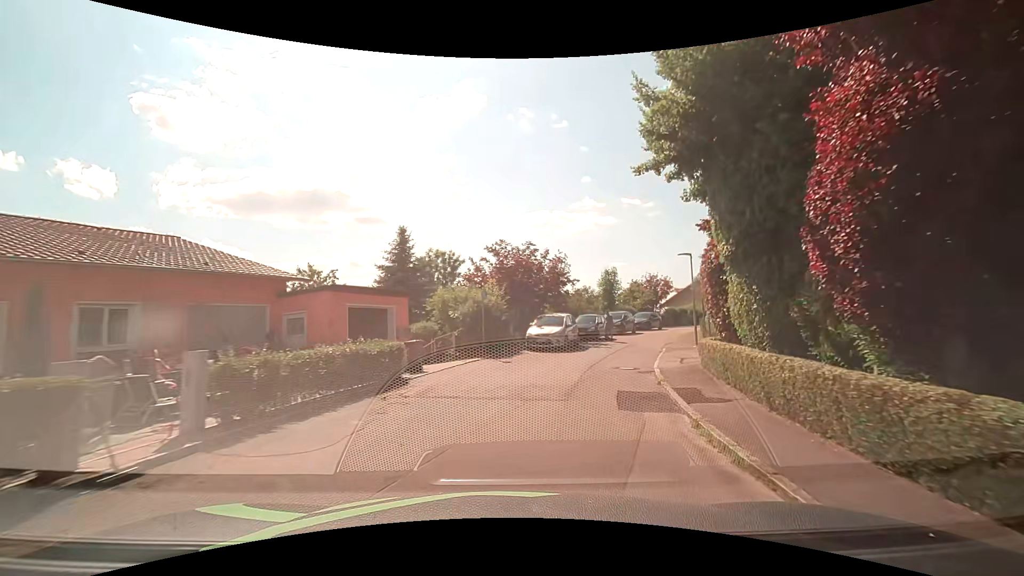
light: Day
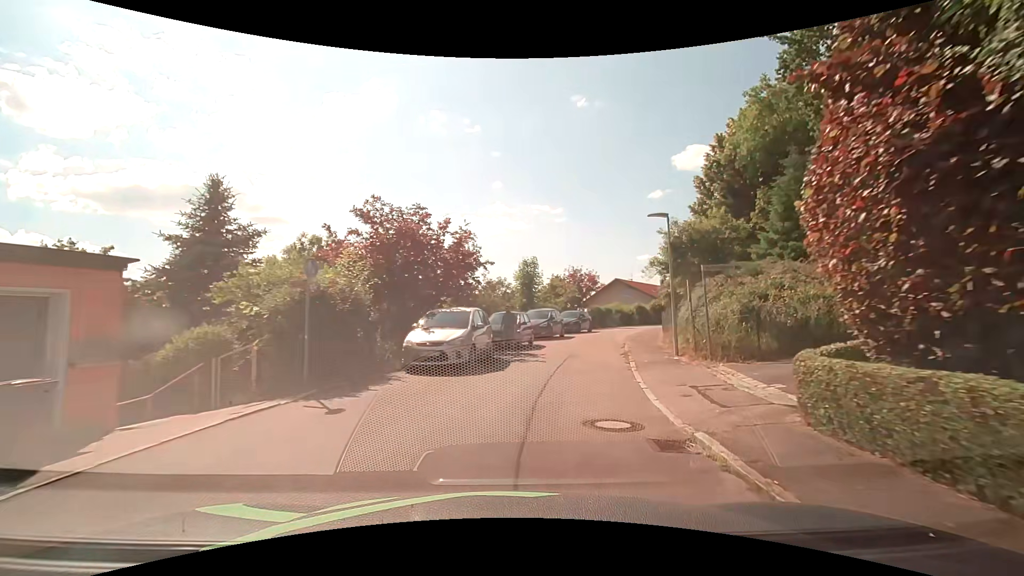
(+1.0, +9.2) m; +11°
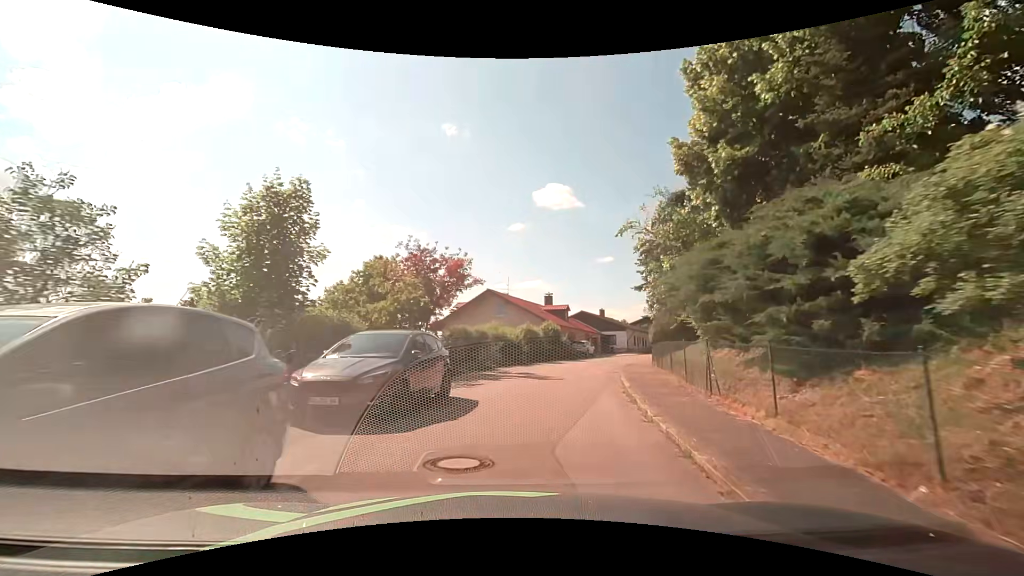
(+3.5, +23.6) m; +16°
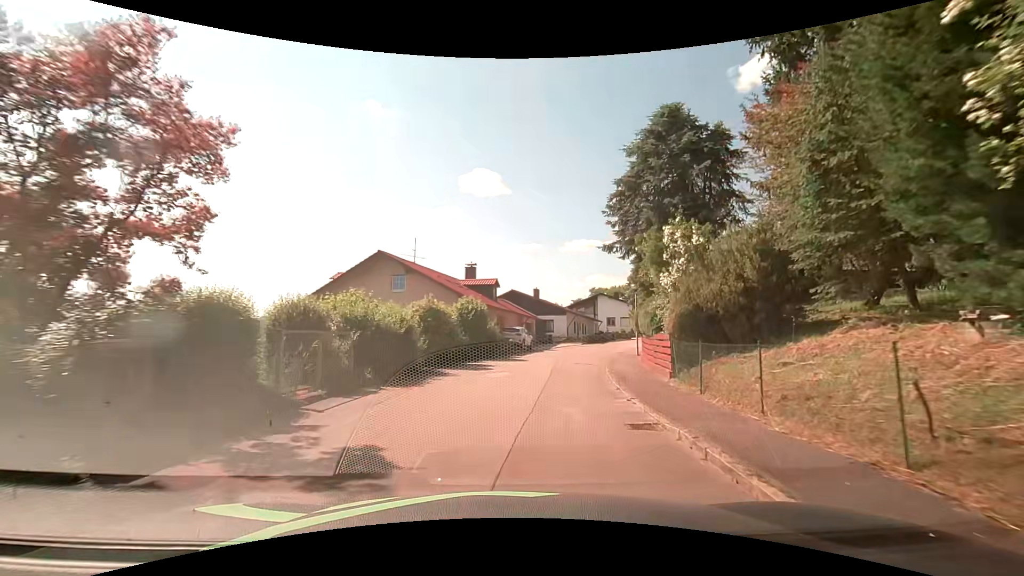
(+1.3, +14.8) m; +9°
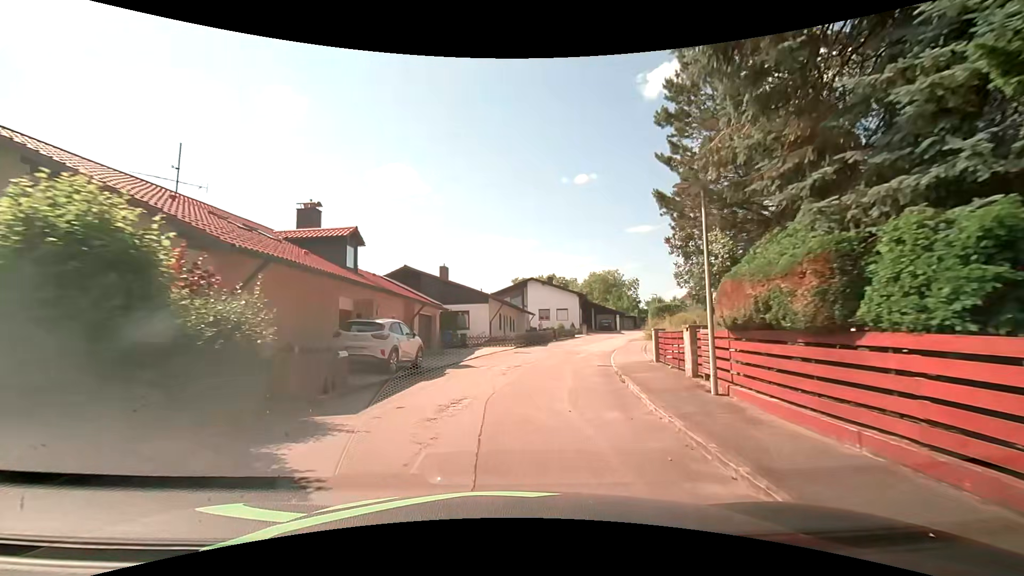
(+1.7, +19.4) m; +10°
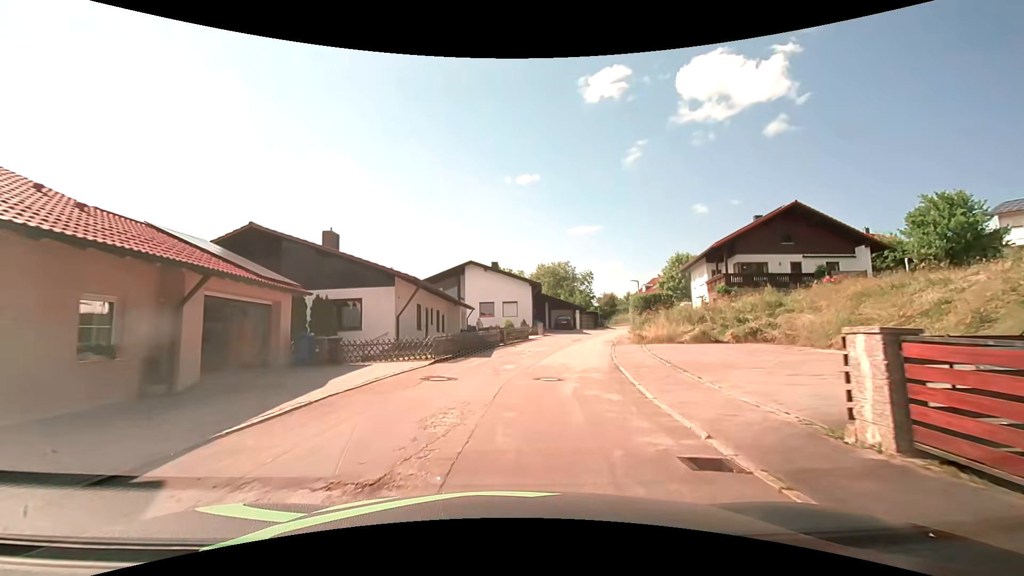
(+0.8, +14.1) m; +5°
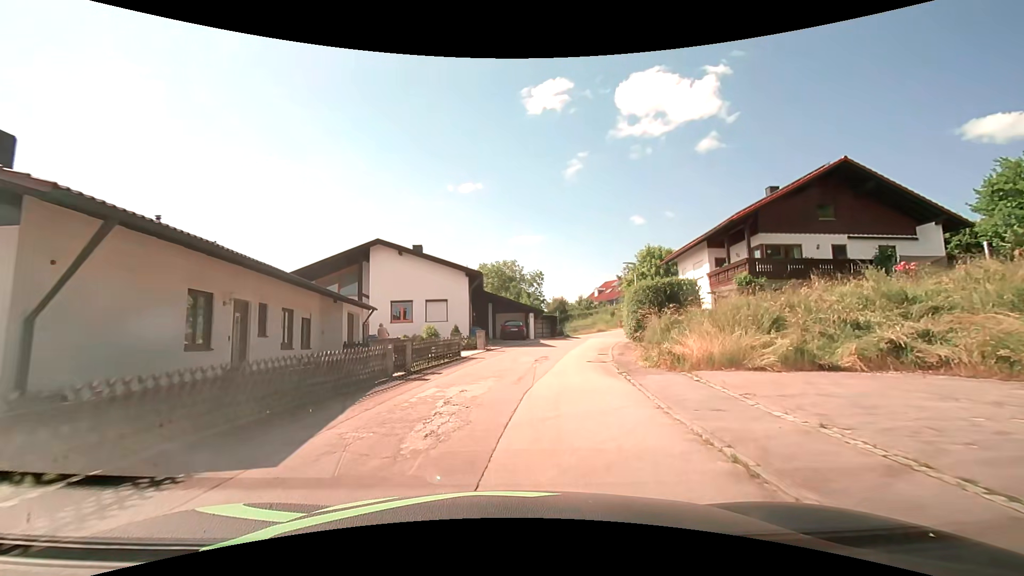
(+1.2, +14.4) m; +8°
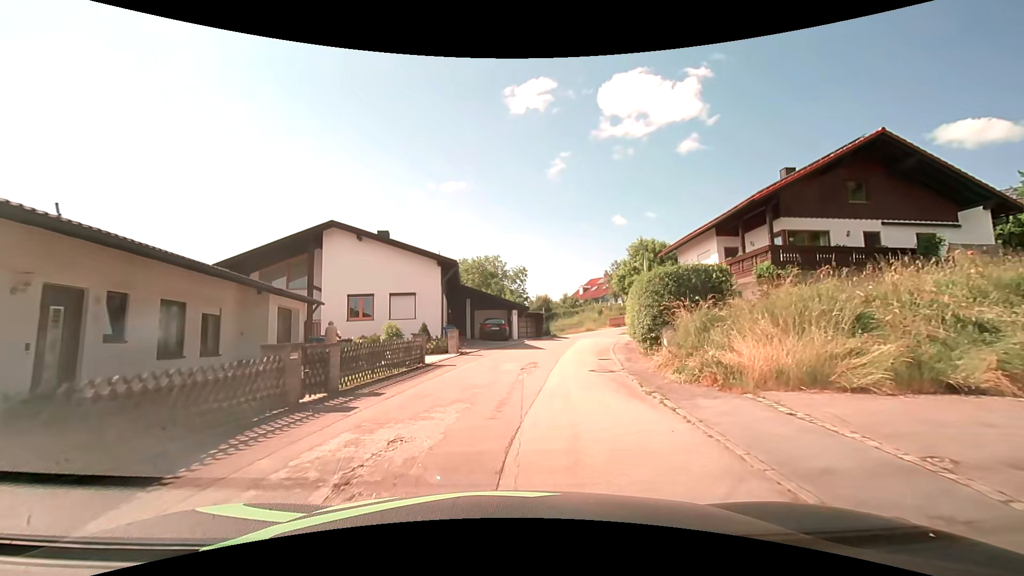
(+0.1, +4.8) m; +2°
(0, +10) (+2, +20) (+3, +30) (+5, +40) (+9, +49) (+14, +57) (+21, +65) (+29, +70) (+38, +75) (+45, +83) m
